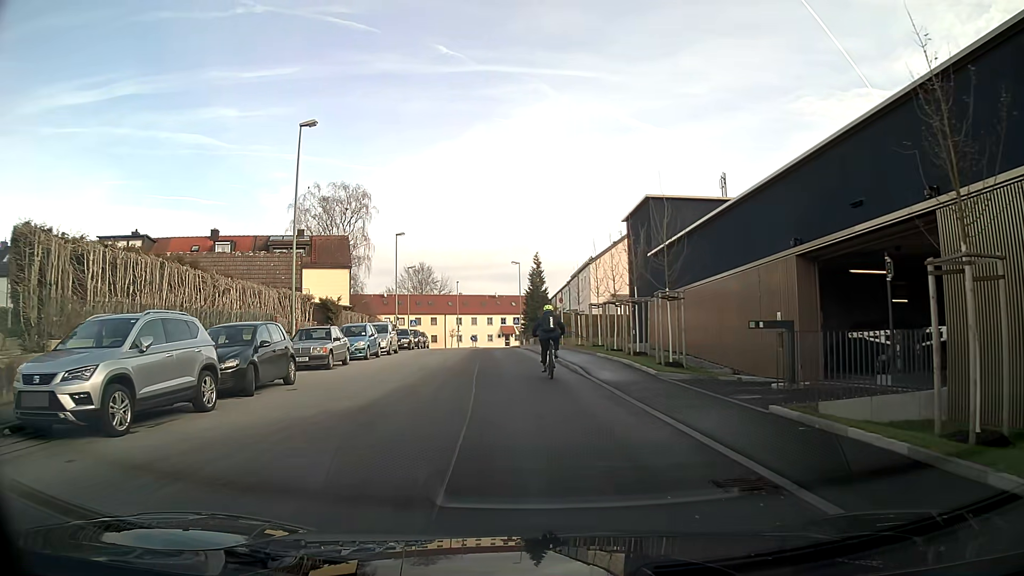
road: residential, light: Day
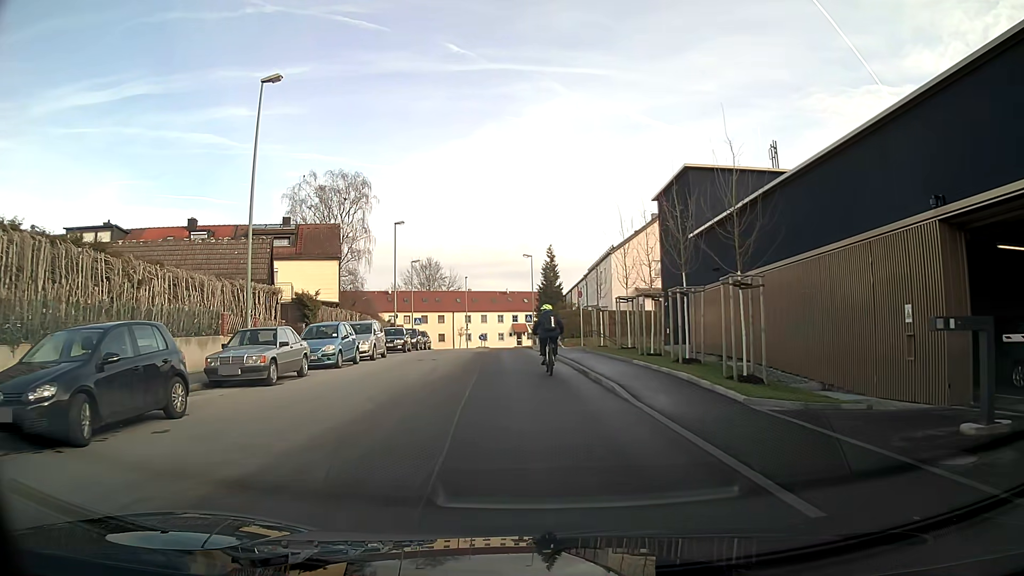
(-0.1, +6.0) m; -1°
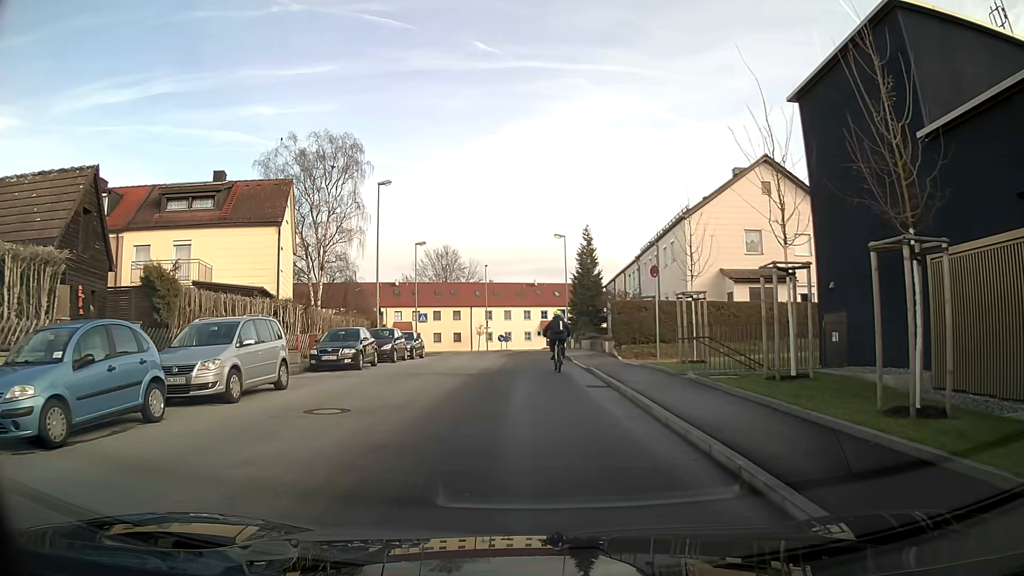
(-0.3, +15.2) m; -2°
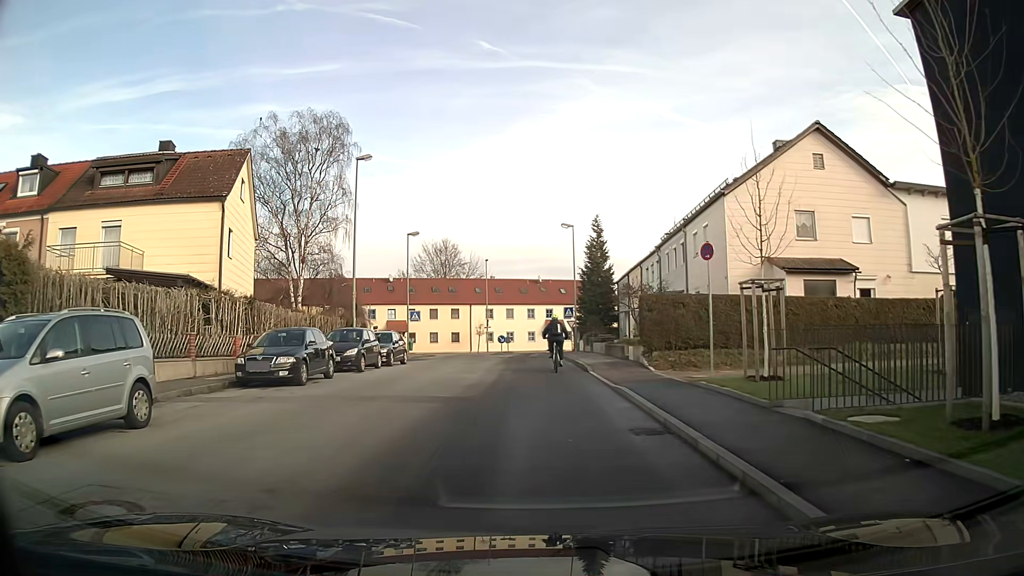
(0.0, +6.1) m; 0°
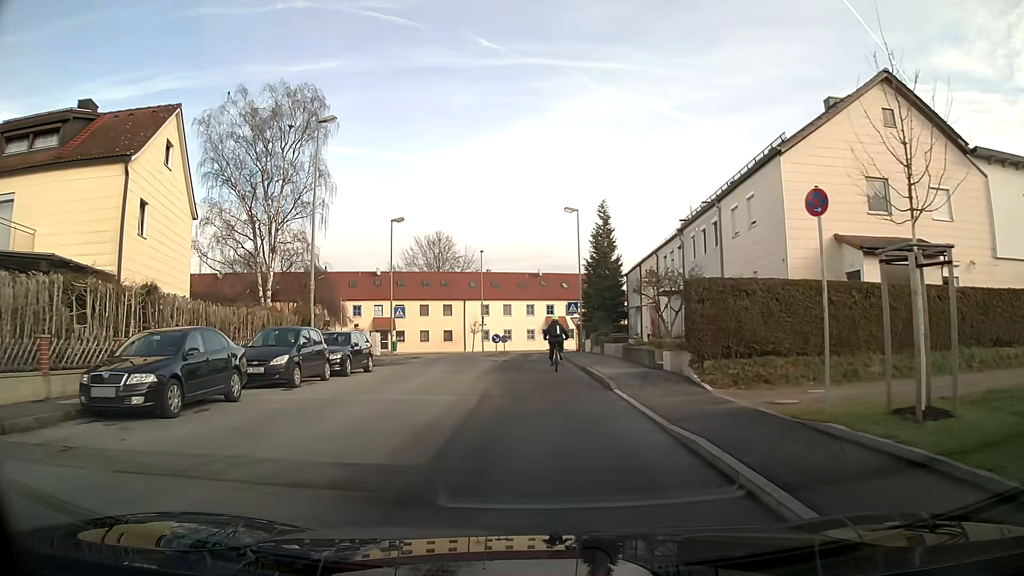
(0.0, +6.4) m; 0°
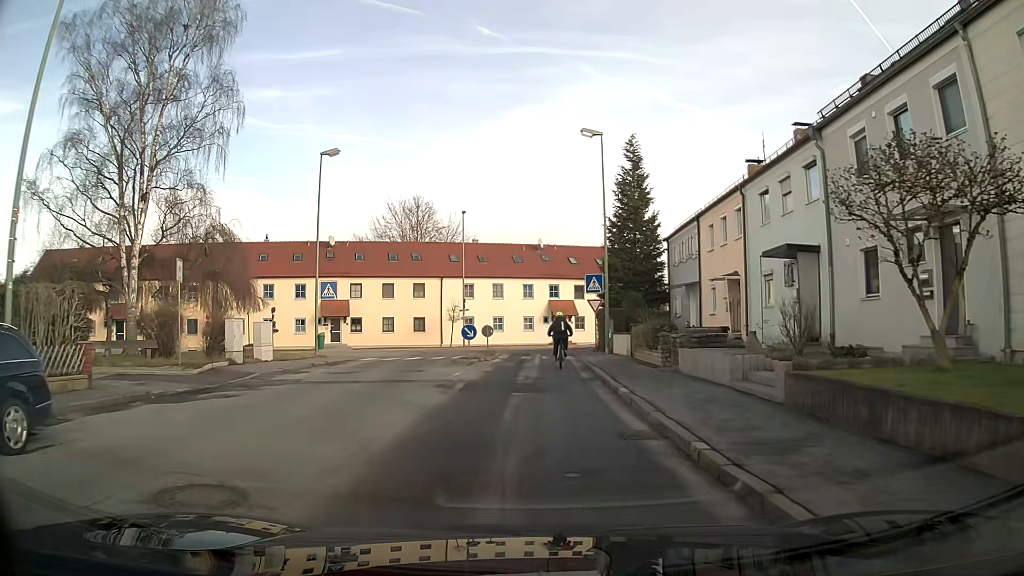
(0.0, +17.3) m; 0°
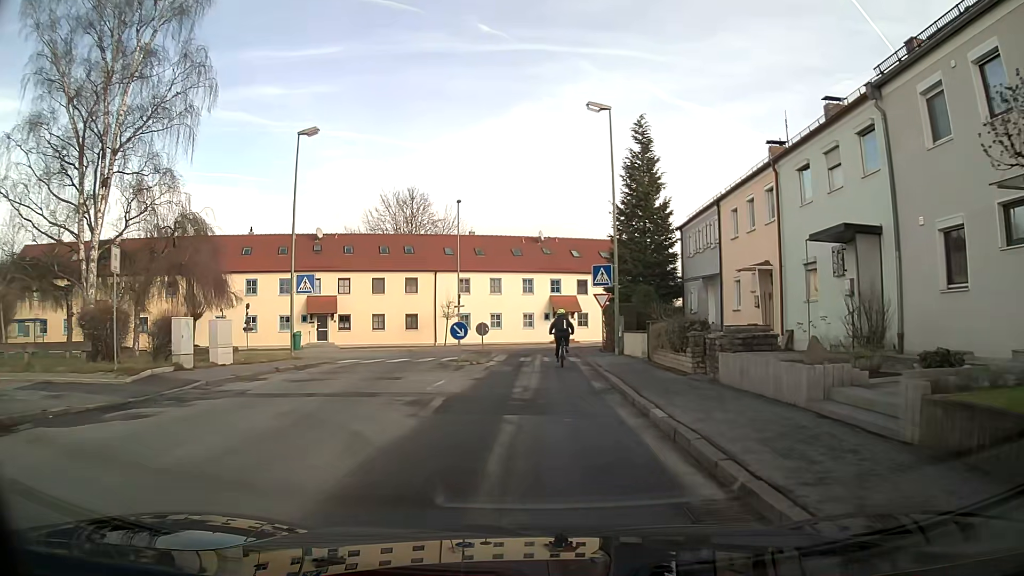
(0.0, +3.5) m; 0°
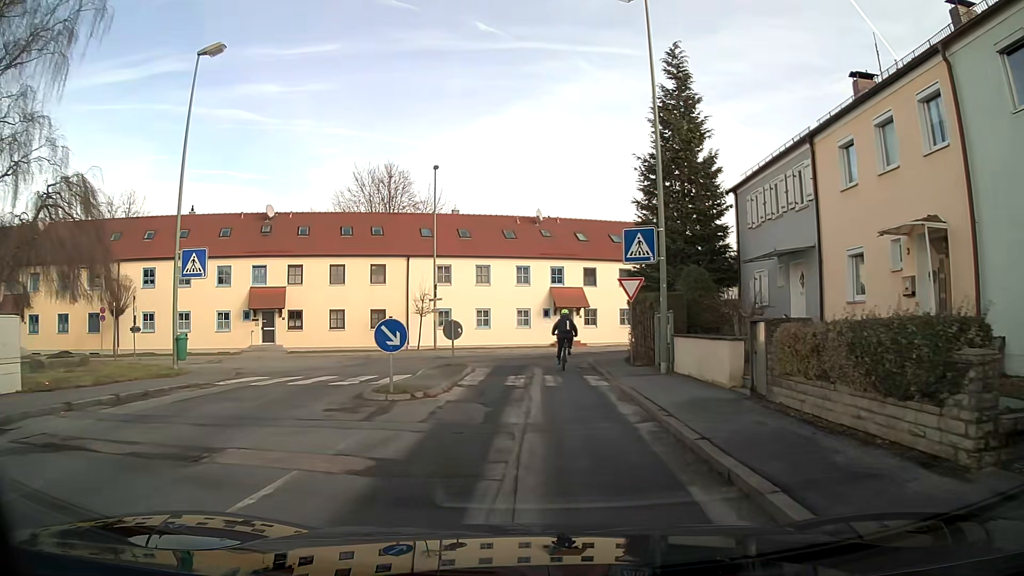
(0.0, +10.0) m; +1°
(0, +10) (0, +20) (+2, +30) (+9, +36) (+19, +40) (+28, +43) (+38, +46) (+47, +49) (+57, +52) (+66, +55) m
